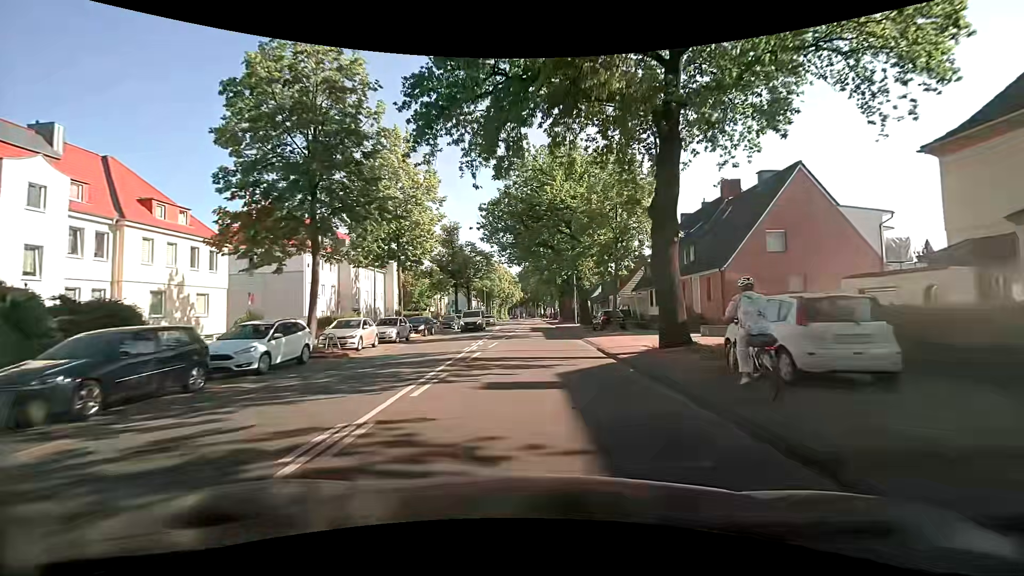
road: secondary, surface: asphalt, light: Day
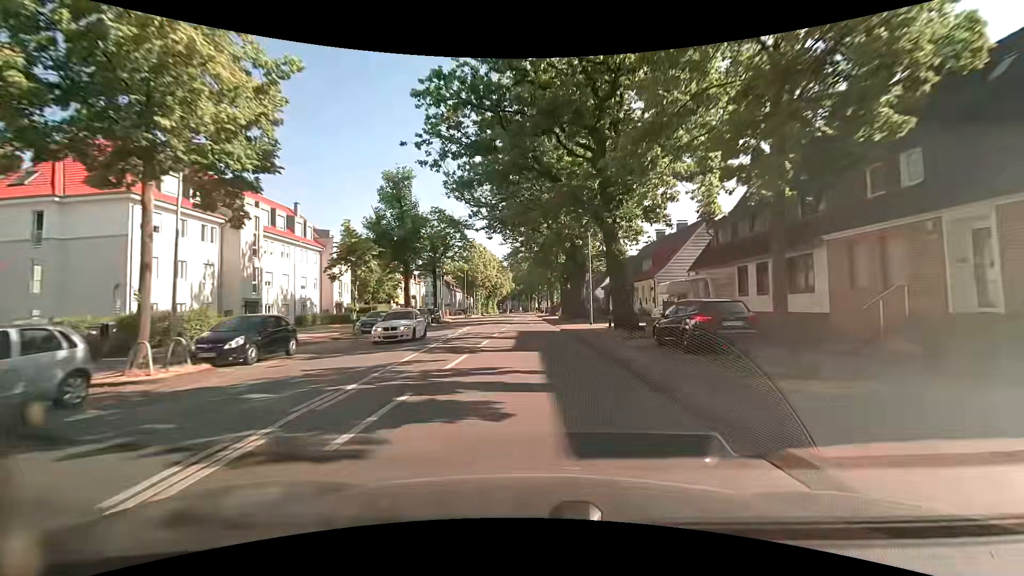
(+0.1, +21.5) m; 0°
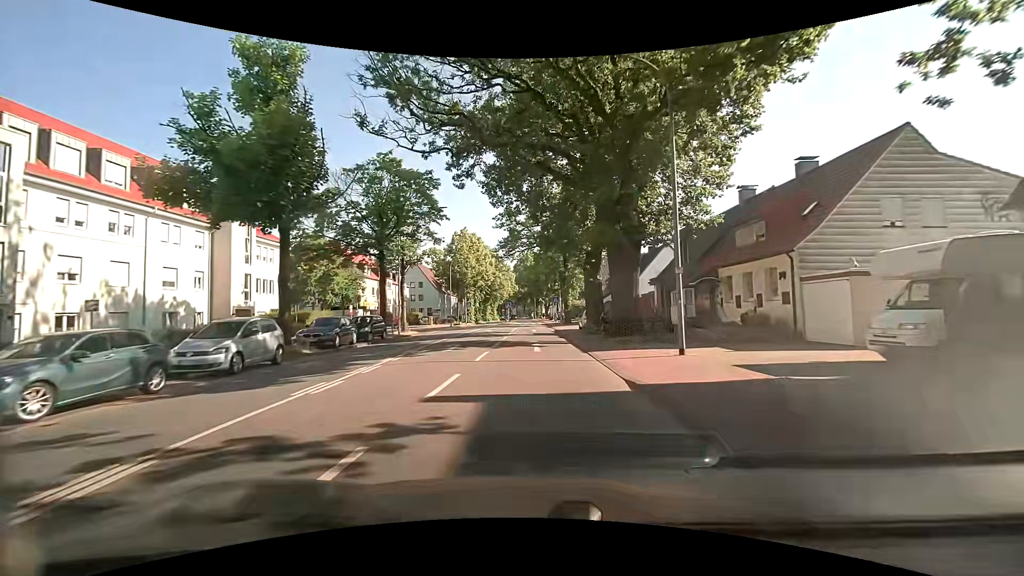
(-0.1, +20.8) m; -1°
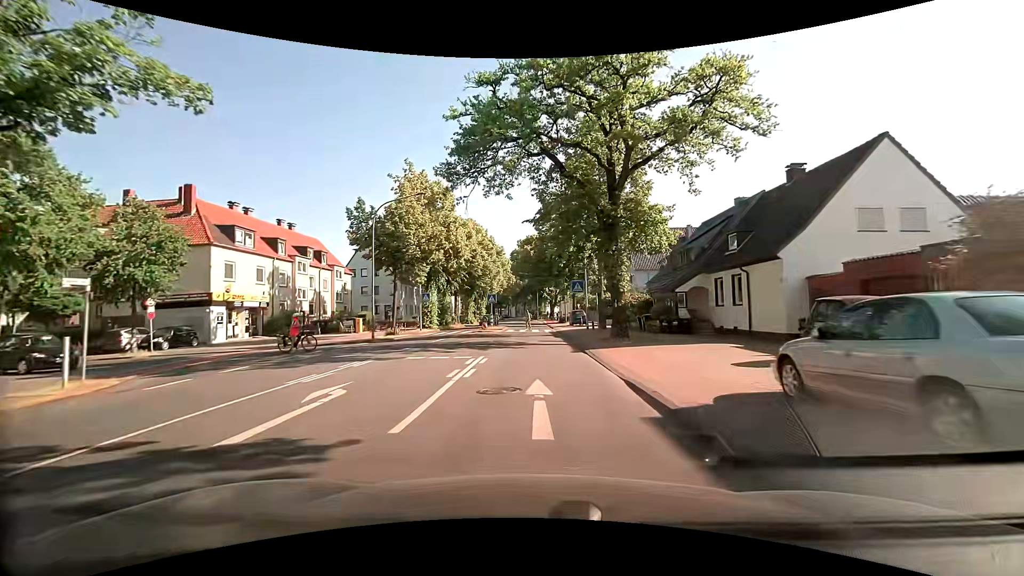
(-0.1, +32.3) m; -1°
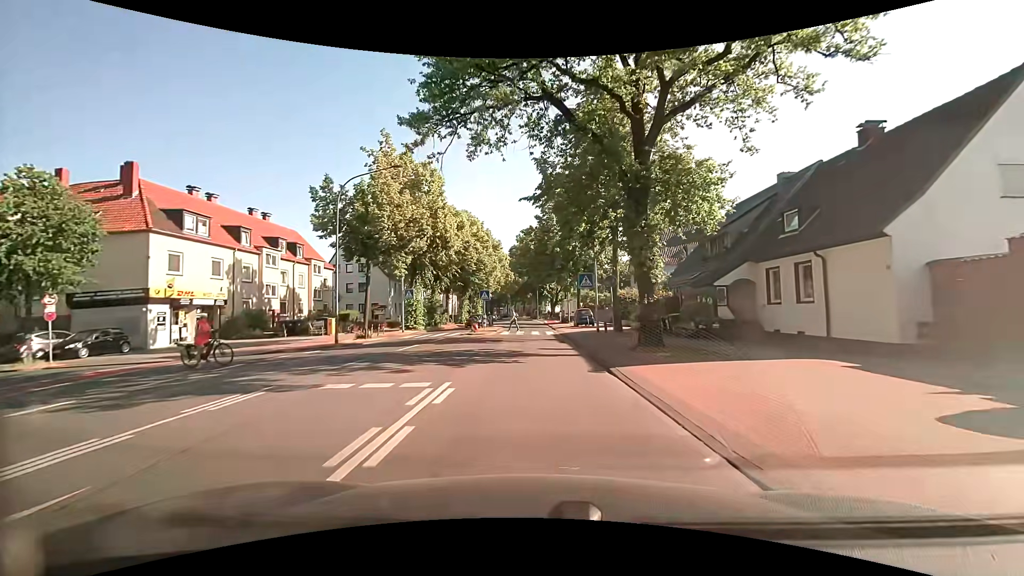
(+0.1, +6.1) m; 0°
(0, +10) (0, +20) (0, +30) (0, +40) (0, +50) (0, +60) (0, +70) (0, +80) (0, +90) (0, +100) m
